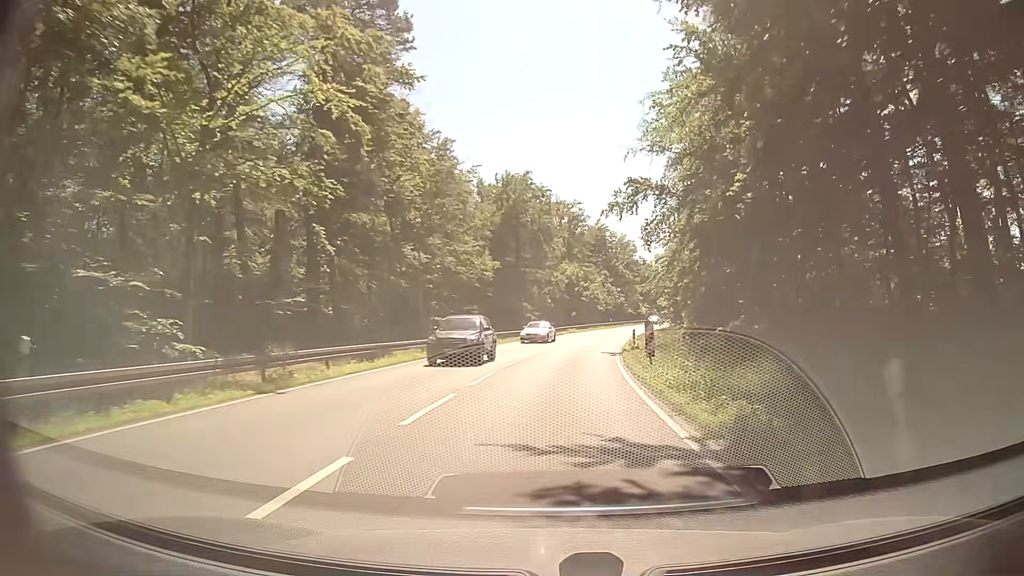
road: primary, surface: asphalt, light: Day
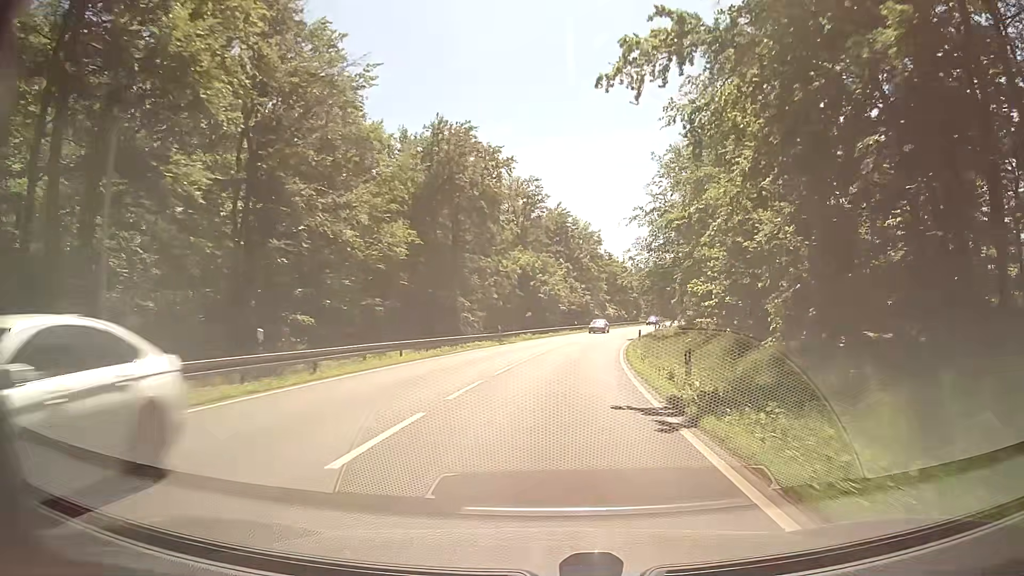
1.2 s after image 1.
(+0.6, +20.8) m; +3°
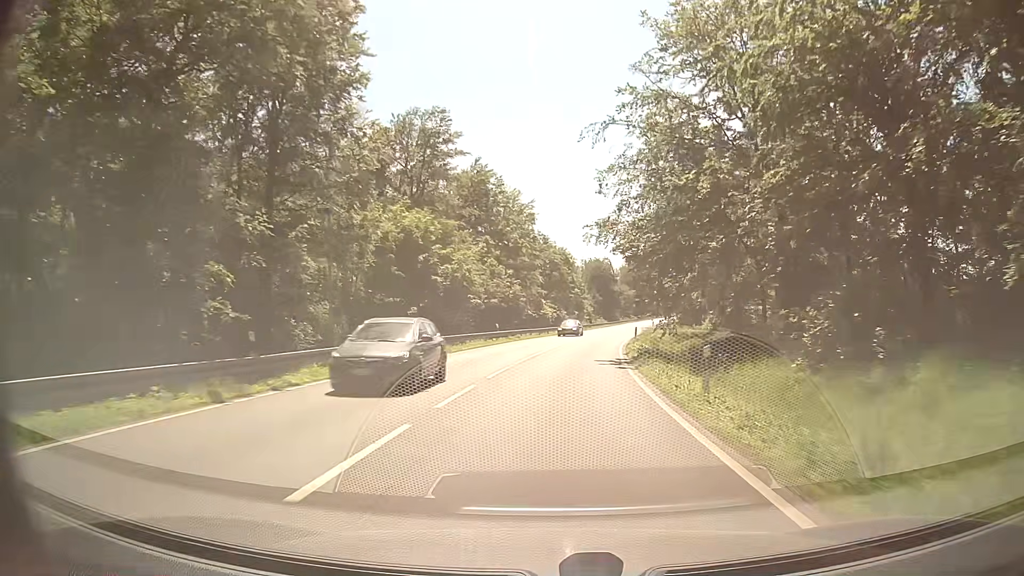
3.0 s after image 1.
(+2.0, +31.1) m; +7°
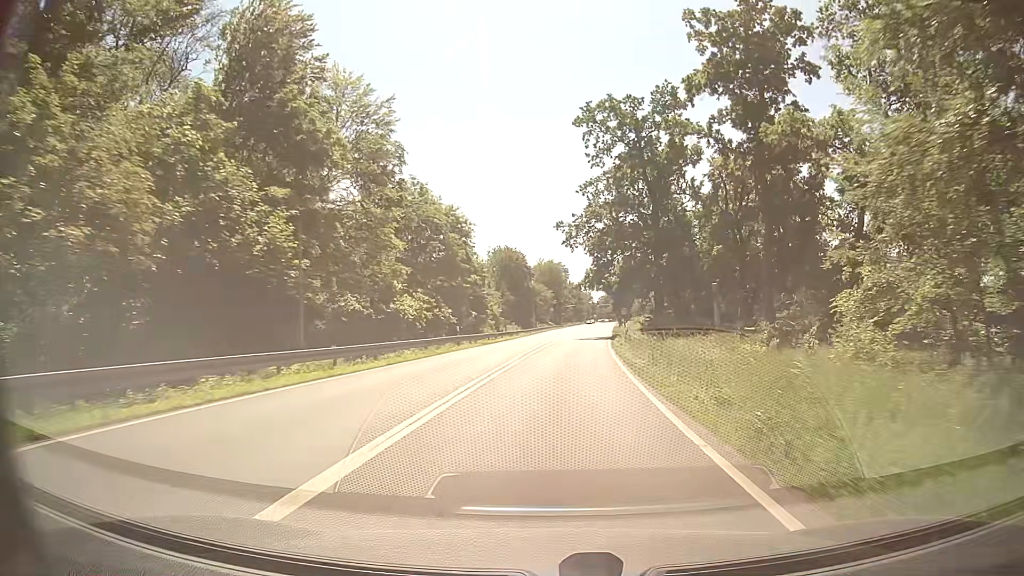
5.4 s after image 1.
(+2.8, +41.3) m; +8°
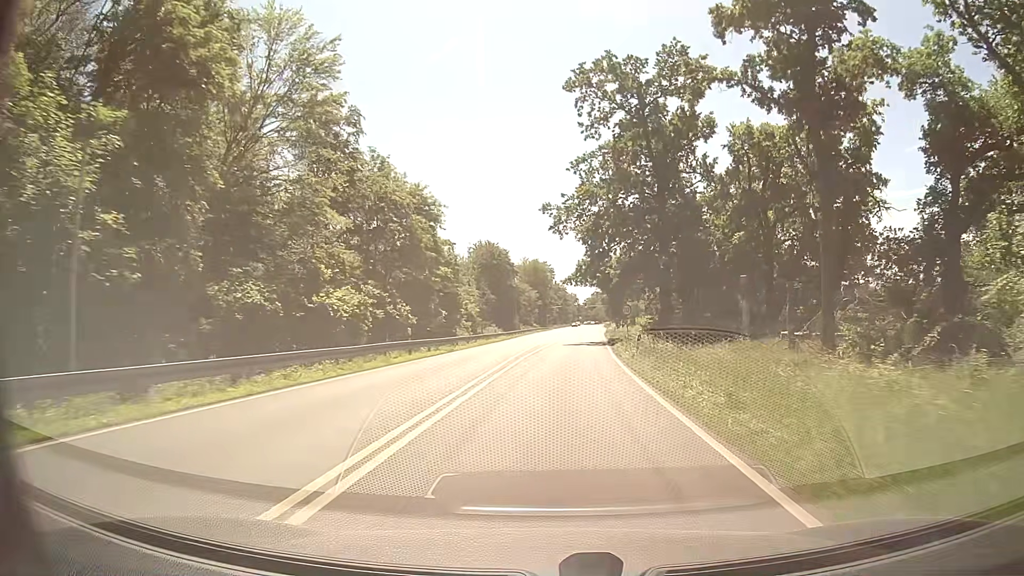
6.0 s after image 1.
(+0.1, +10.3) m; +1°
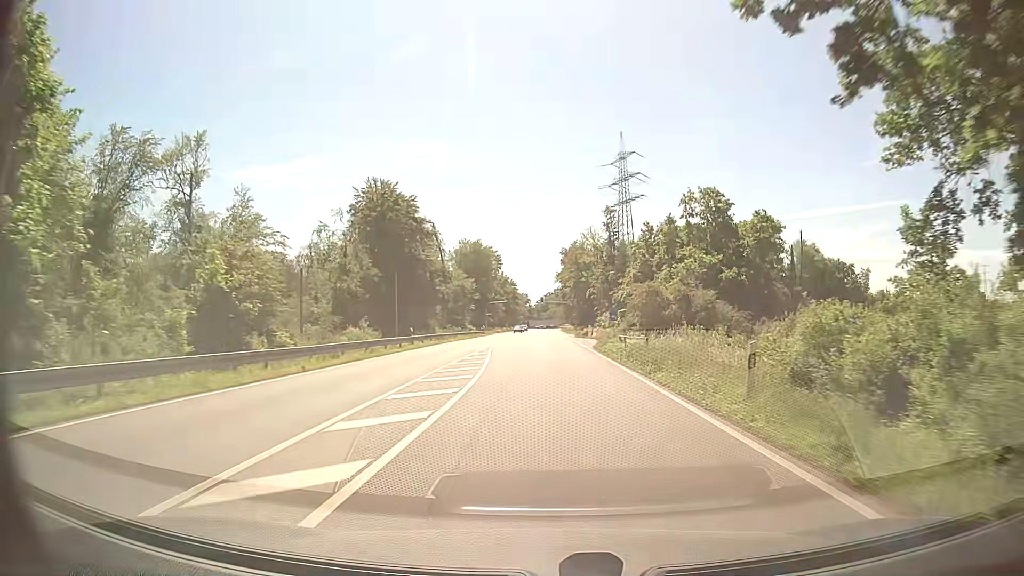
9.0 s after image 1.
(+2.3, +51.2) m; +4°
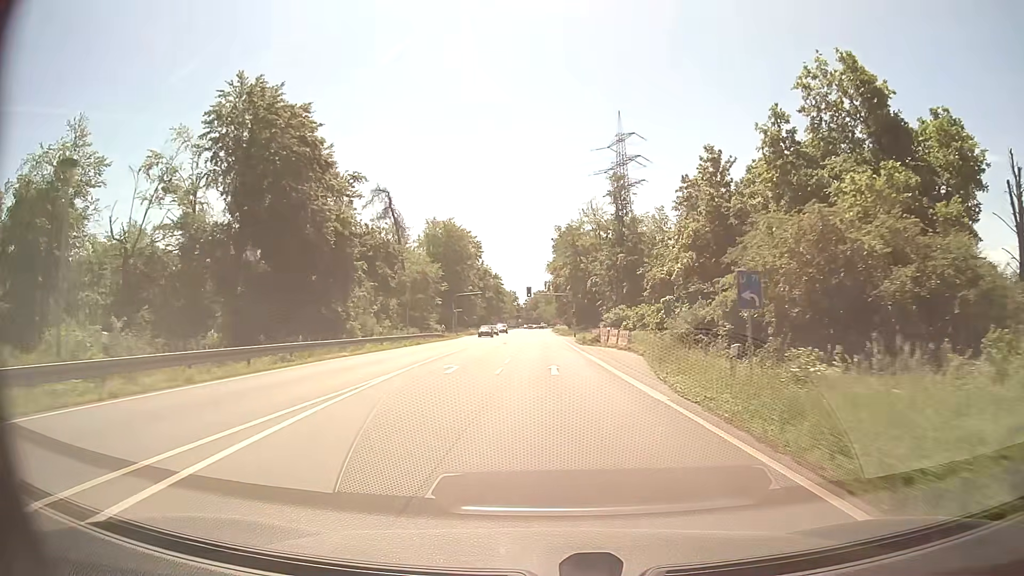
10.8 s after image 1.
(+0.2, +30.4) m; +1°
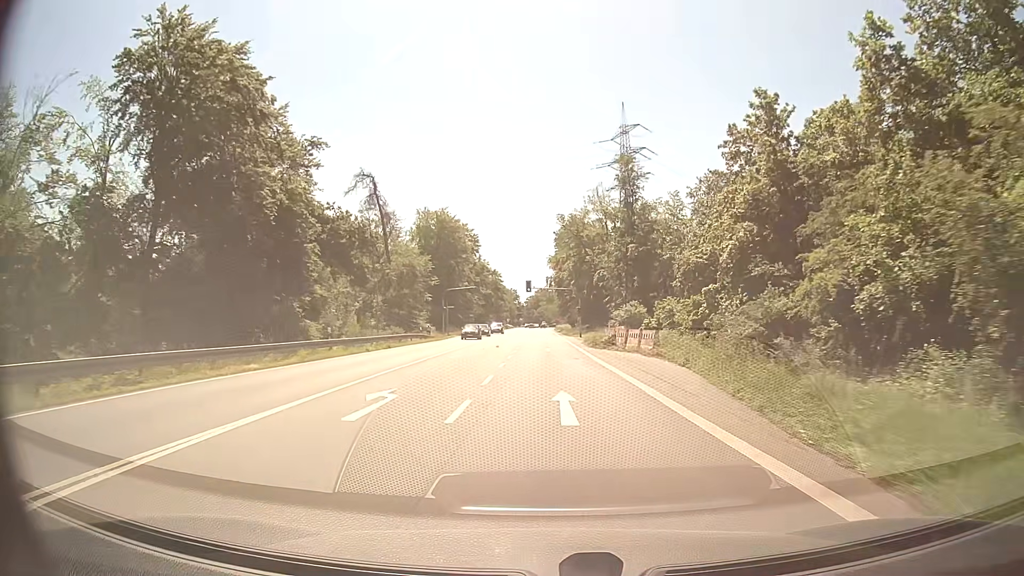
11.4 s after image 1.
(0.0, +10.0) m; 0°
(0, +10) (0, +20) (0, +30) (0, +40) (0, +50) (0, +60) (0, +70) (0, +80) (0, +90) (0, +100) m
